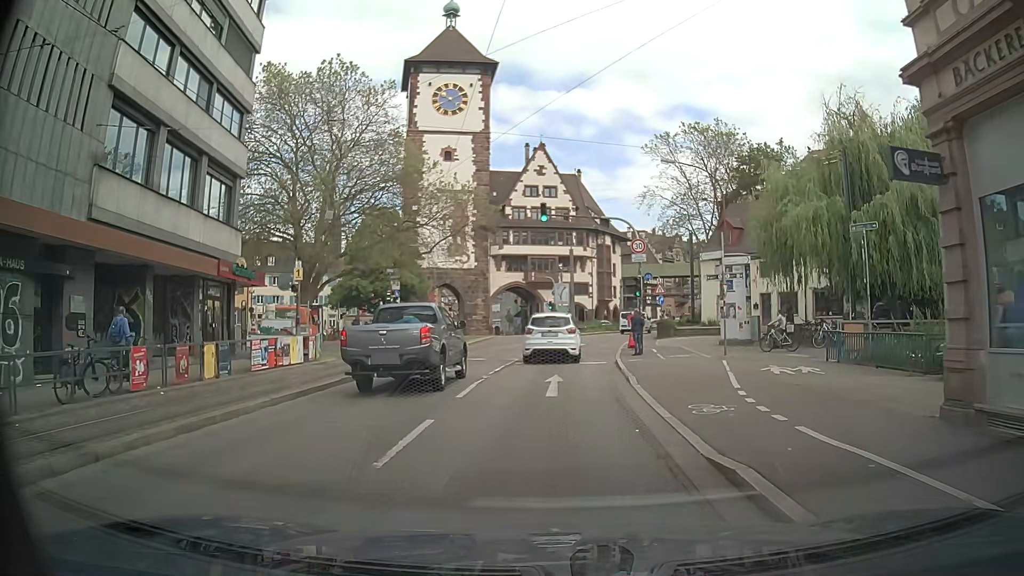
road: primary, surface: asphalt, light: Day
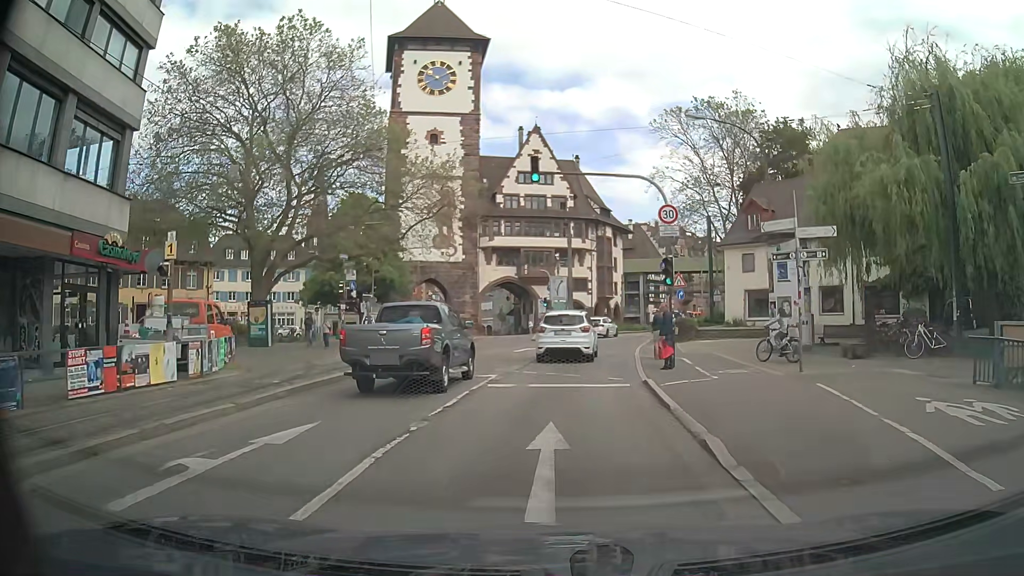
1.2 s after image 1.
(0.0, +8.0) m; 0°
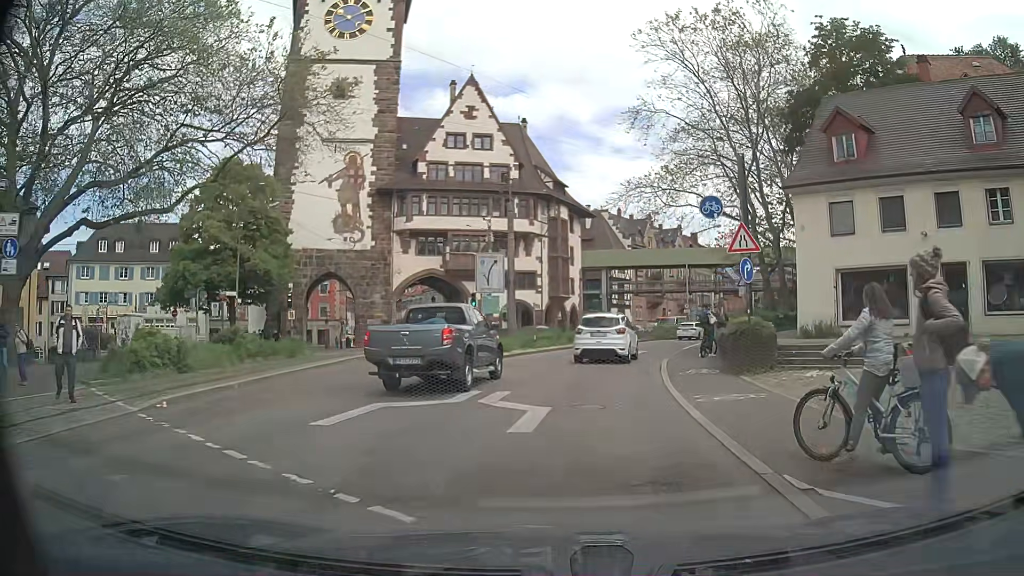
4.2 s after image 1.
(+0.7, +19.7) m; +4°
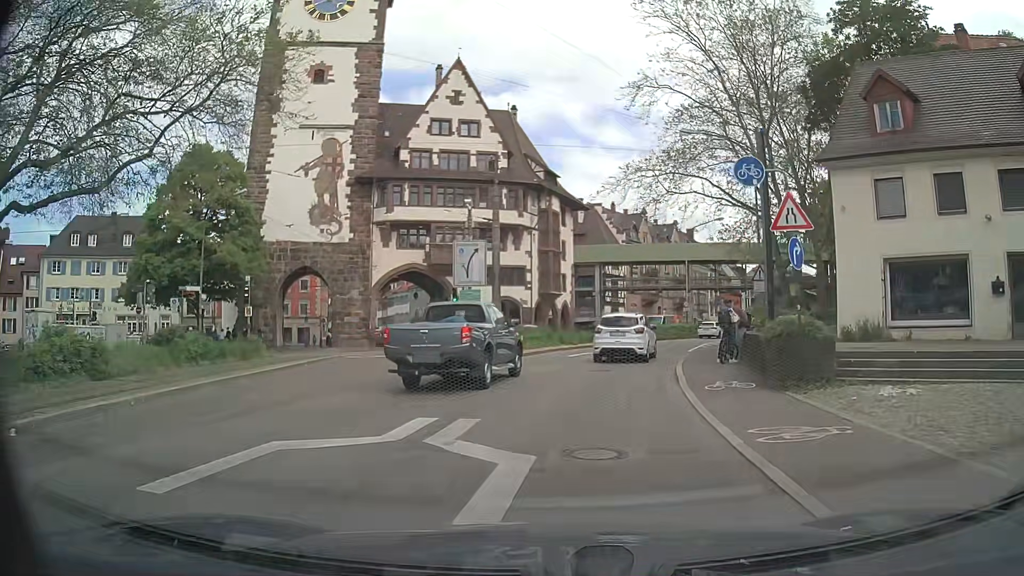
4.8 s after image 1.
(+0.1, +4.0) m; +1°
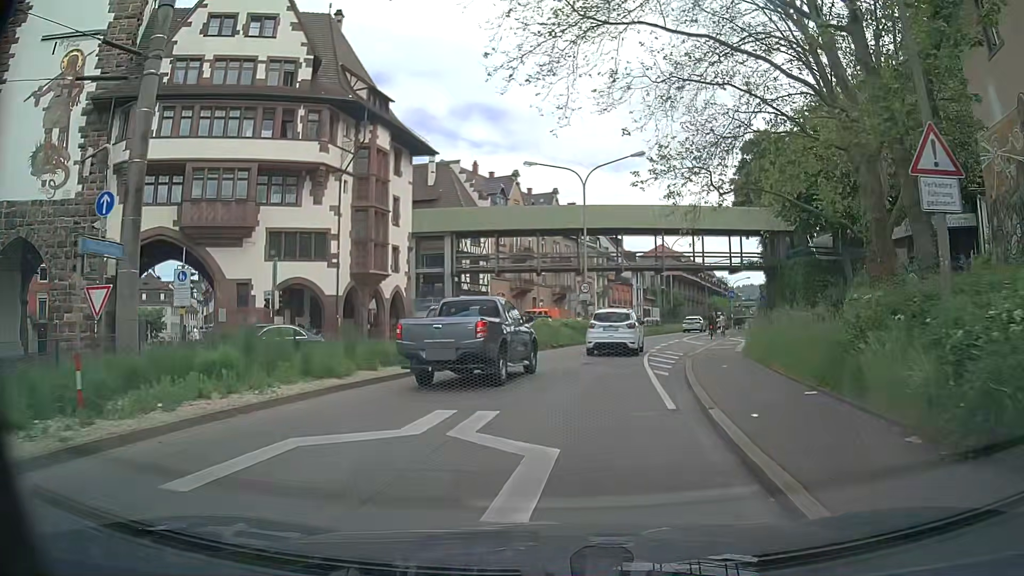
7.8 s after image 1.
(+2.5, +21.9) m; +10°
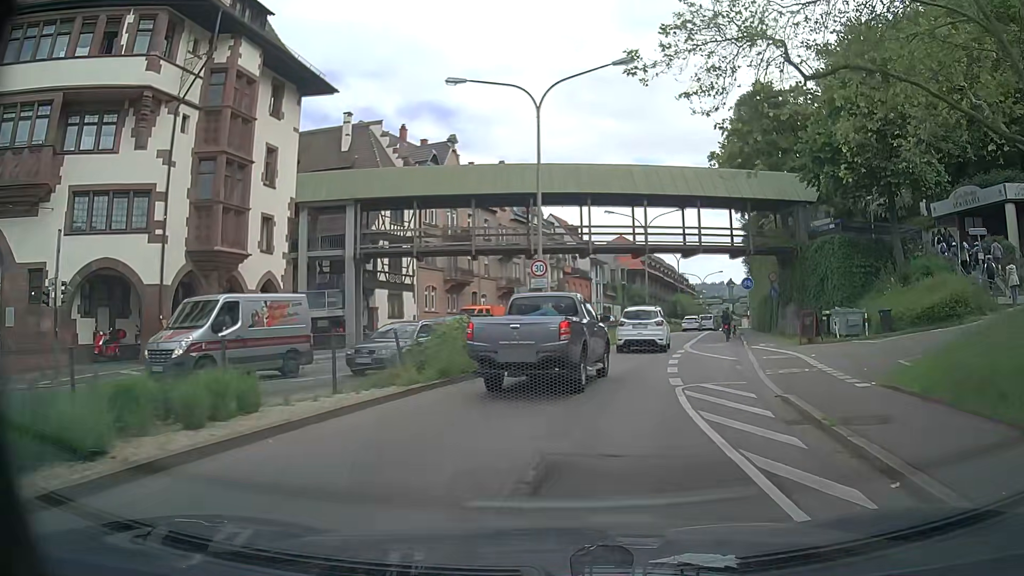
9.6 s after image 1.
(+0.7, +13.7) m; +5°
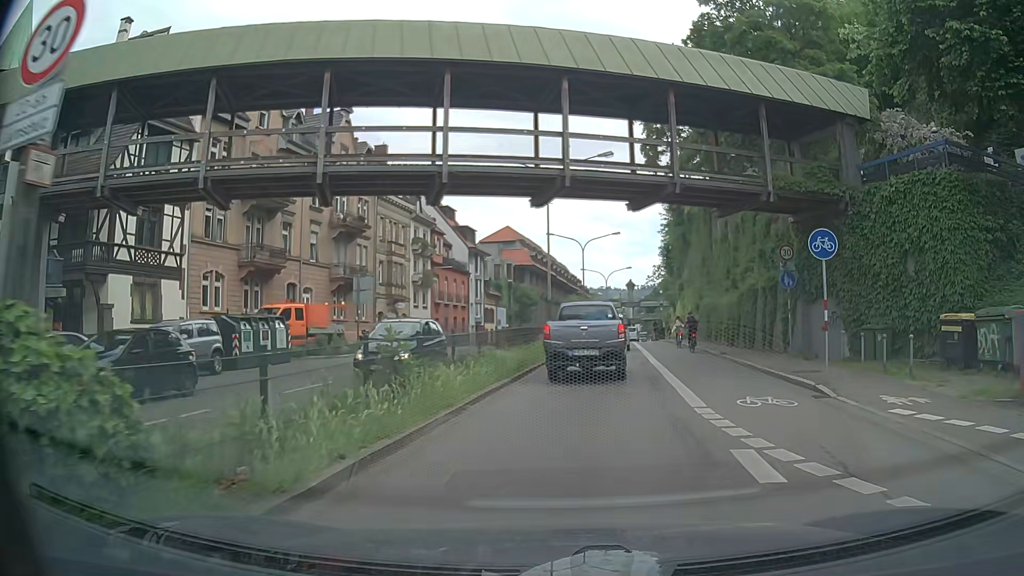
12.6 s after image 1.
(+1.6, +19.4) m; +9°
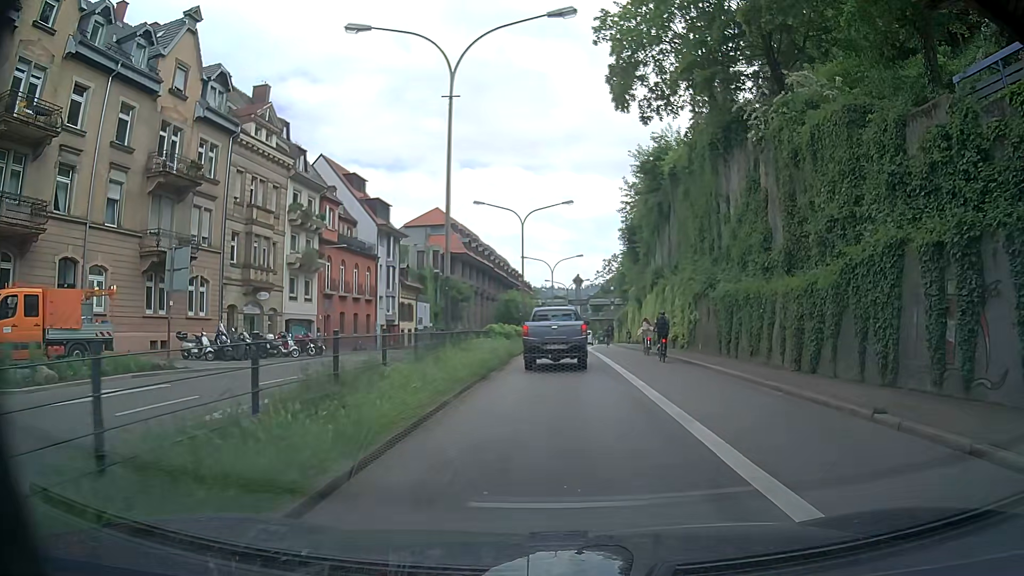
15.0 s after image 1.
(+1.1, +16.3) m; +5°
(0, +10) (0, +20) (+1, +30) (+1, +40) (+1, +50) (+2, +60) (+3, +70) (+4, +80) (+5, +90) (+6, +100) m
